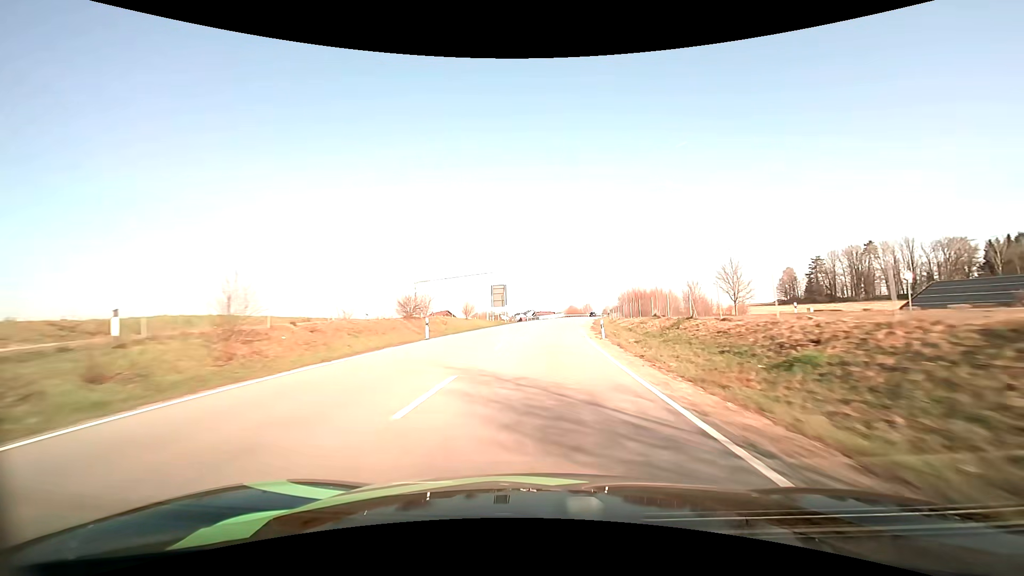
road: primary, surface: asphalt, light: Day
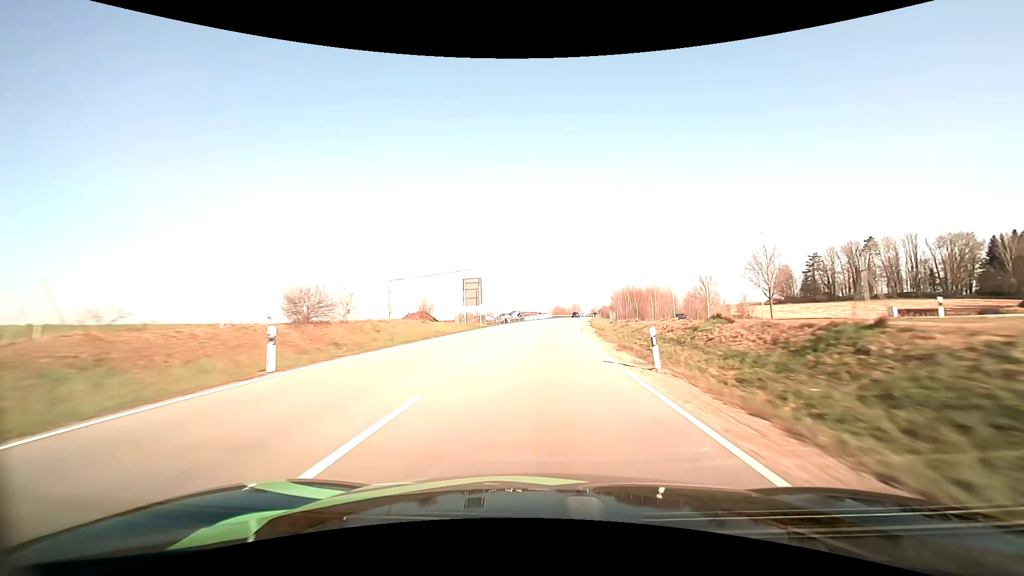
(+0.2, +14.8) m; +2°
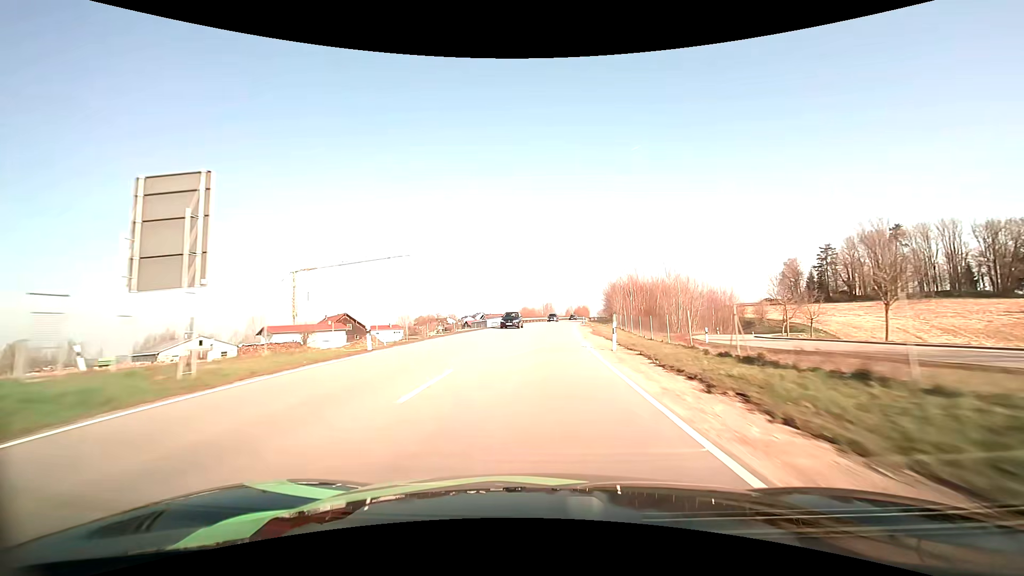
(+1.4, +44.2) m; +4°
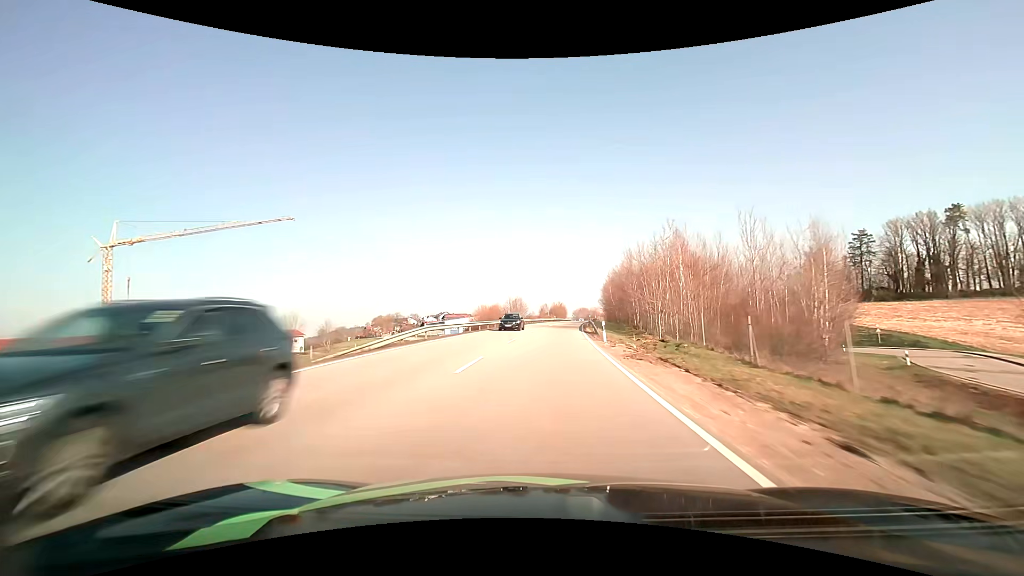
(+1.2, +44.3) m; +3°
